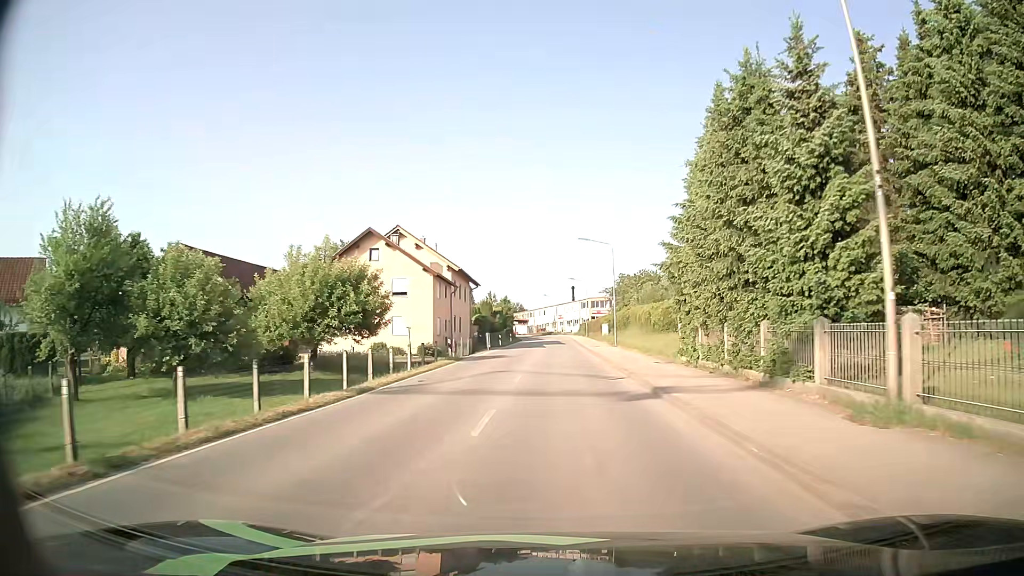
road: tertiary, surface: asphalt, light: Day
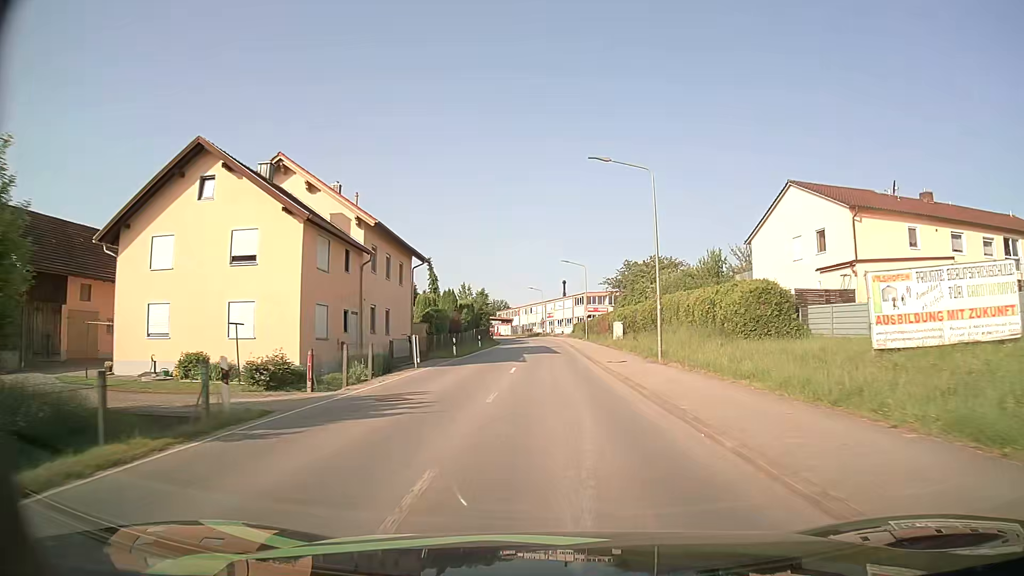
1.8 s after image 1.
(+0.2, +22.9) m; +1°
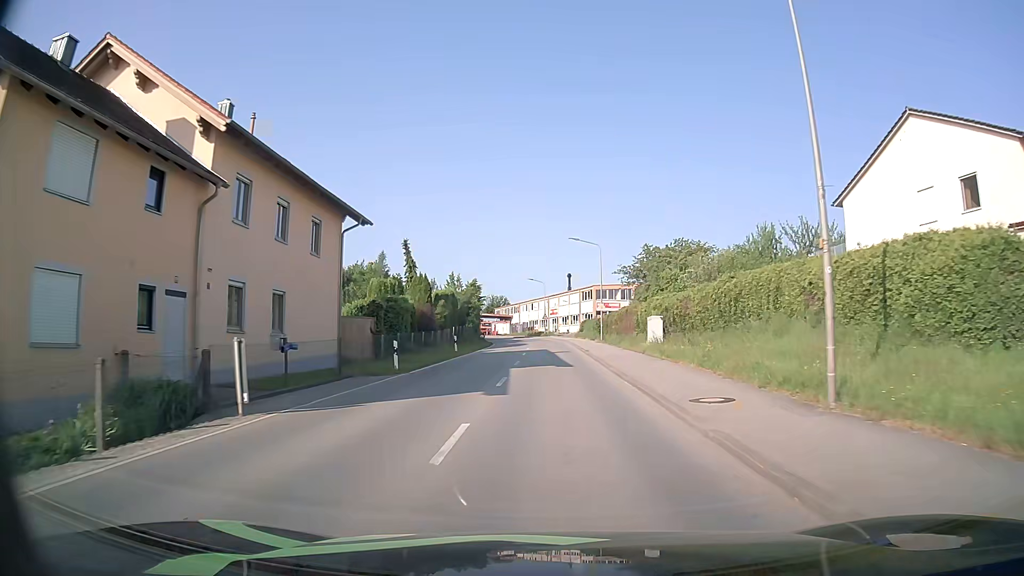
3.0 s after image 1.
(+0.1, +15.1) m; 0°
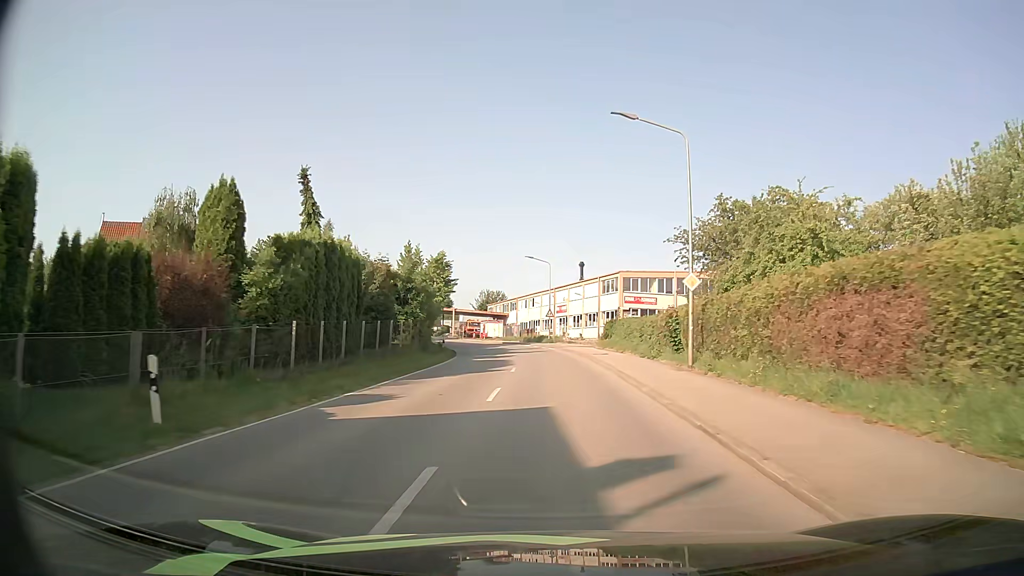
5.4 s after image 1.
(-0.2, +29.9) m; 0°
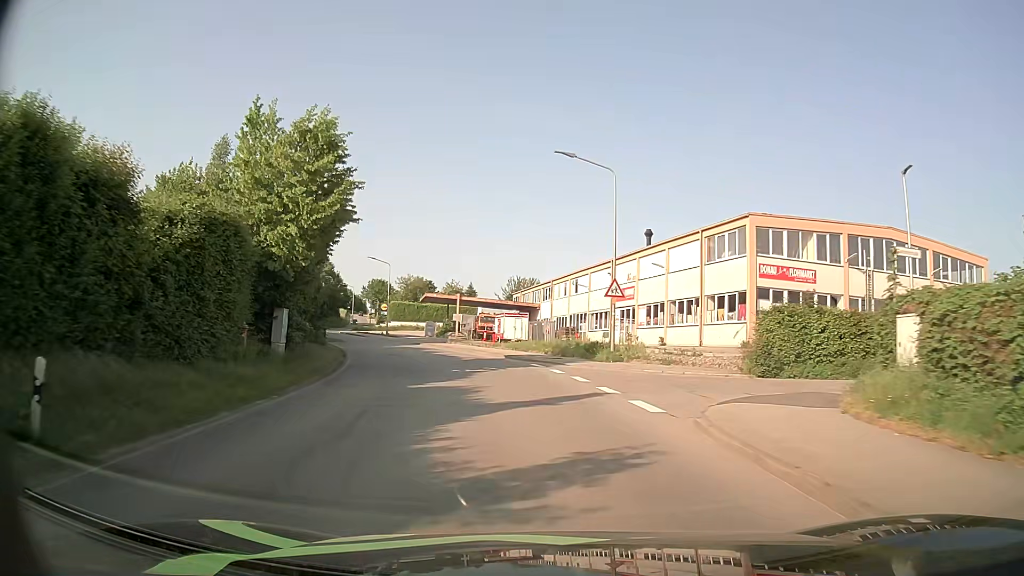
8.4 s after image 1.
(-0.7, +35.2) m; -4°
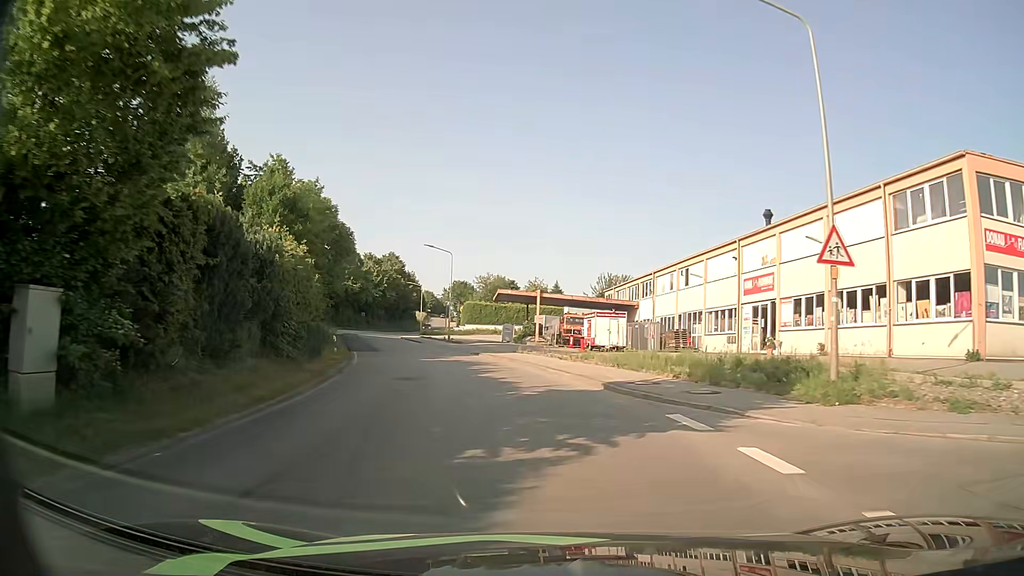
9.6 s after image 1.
(-0.9, +13.4) m; -8°
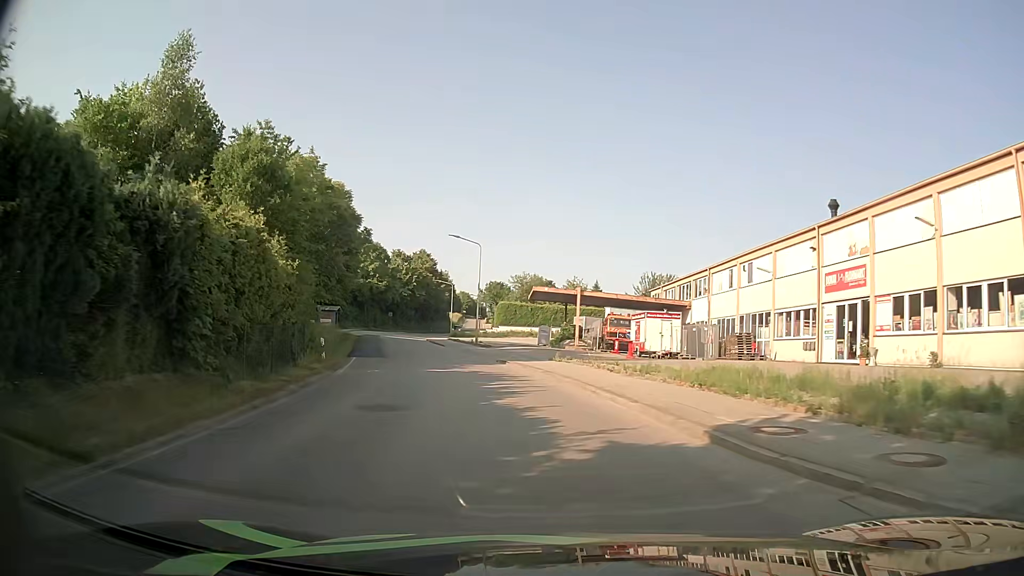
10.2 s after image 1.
(-0.2, +6.8) m; -3°
(0, +10) (-2, +20) (-4, +30) (-6, +39) (-9, +49) (-11, +59) (-13, +68) (-15, +78) (-16, +88) (-17, +98) m
